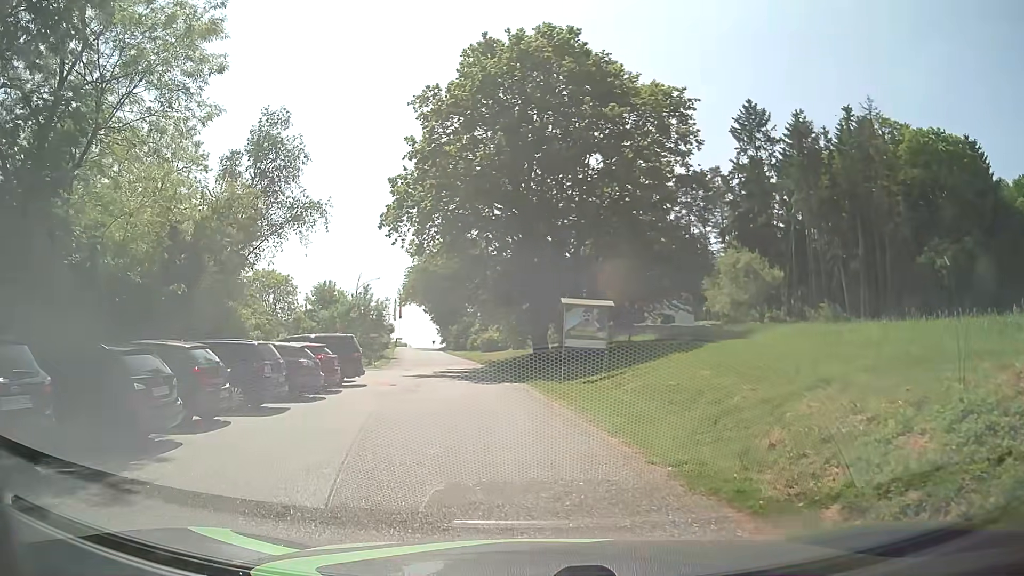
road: service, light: Day
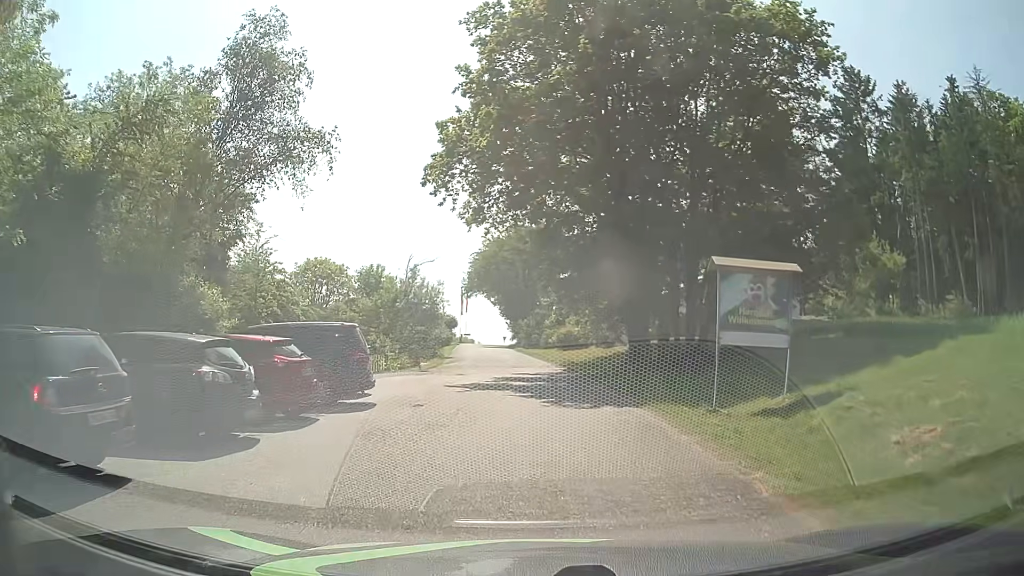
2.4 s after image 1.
(-0.5, +9.1) m; -5°
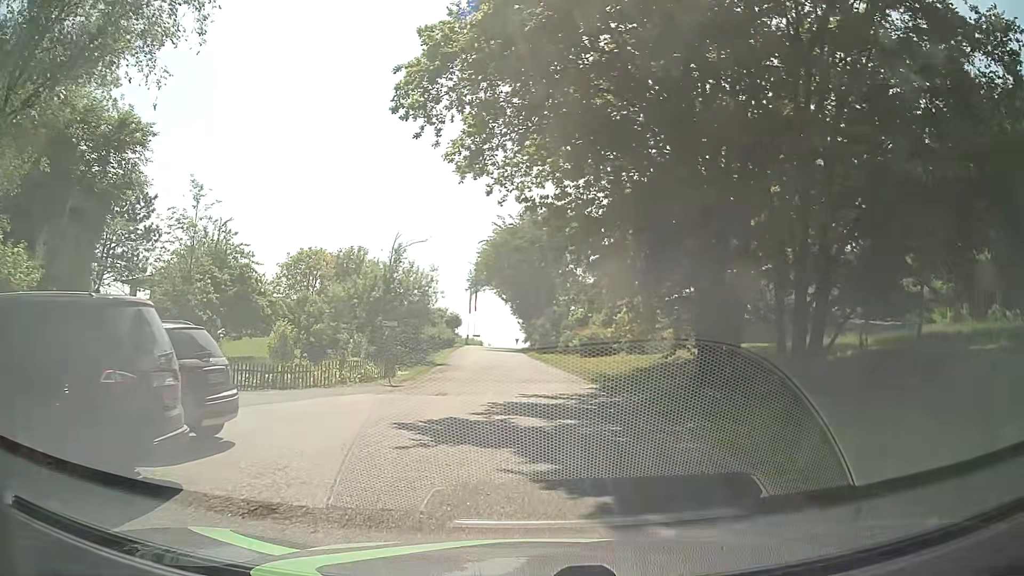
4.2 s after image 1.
(-0.1, +9.0) m; -2°
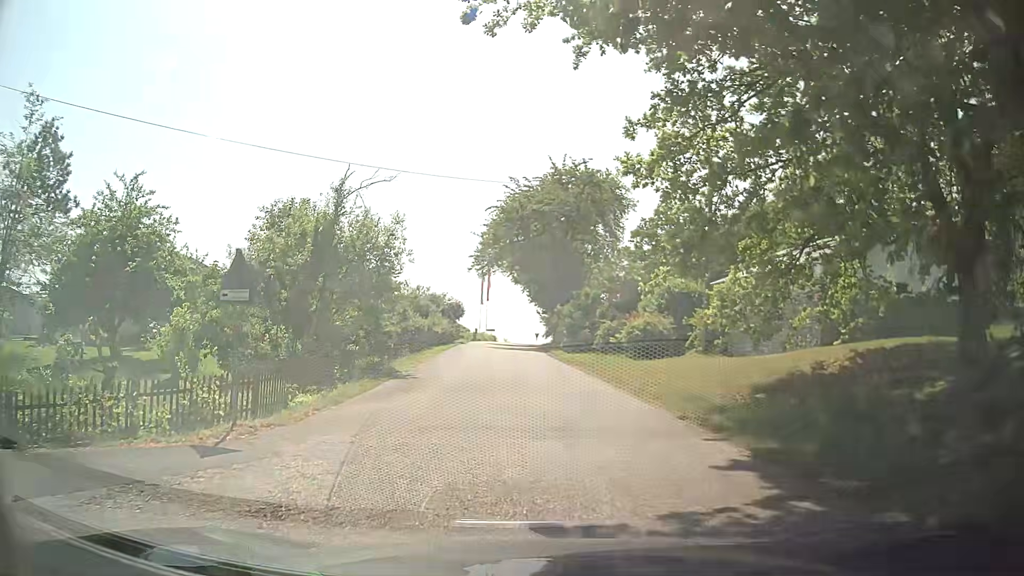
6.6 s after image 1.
(-0.1, +12.2) m; -1°
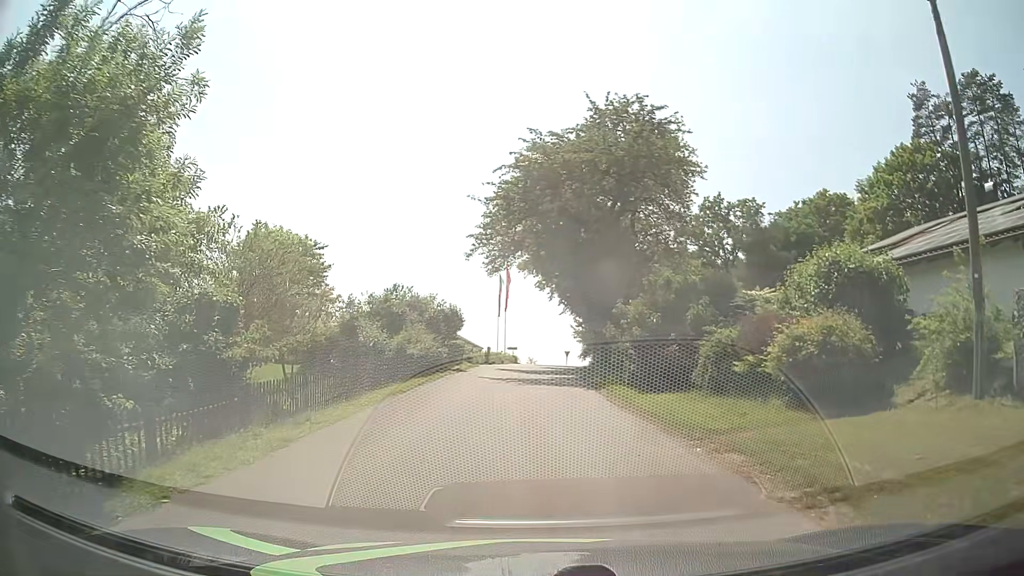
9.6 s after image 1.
(-0.4, +14.3) m; -1°
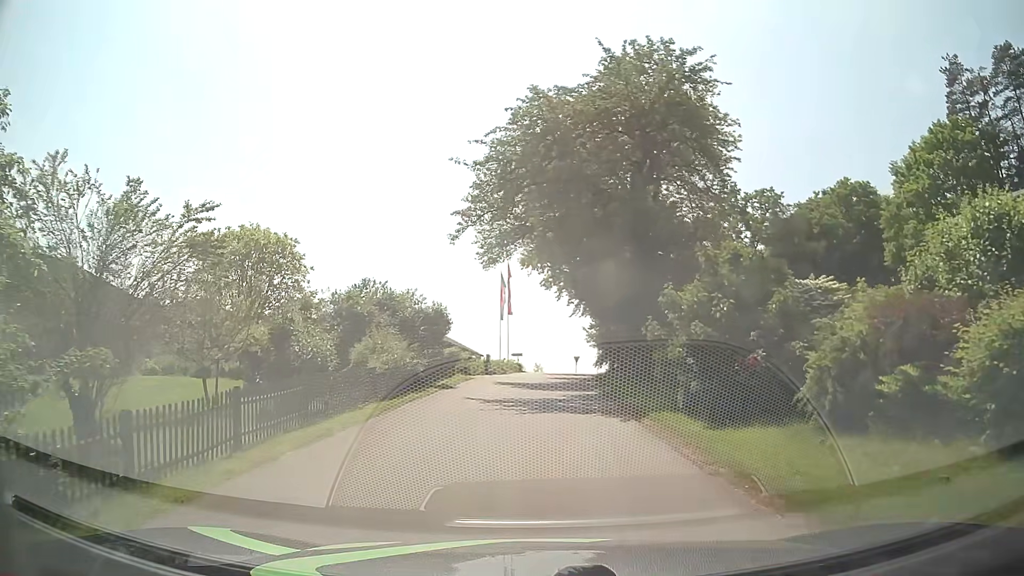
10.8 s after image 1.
(-0.1, +6.0) m; -2°
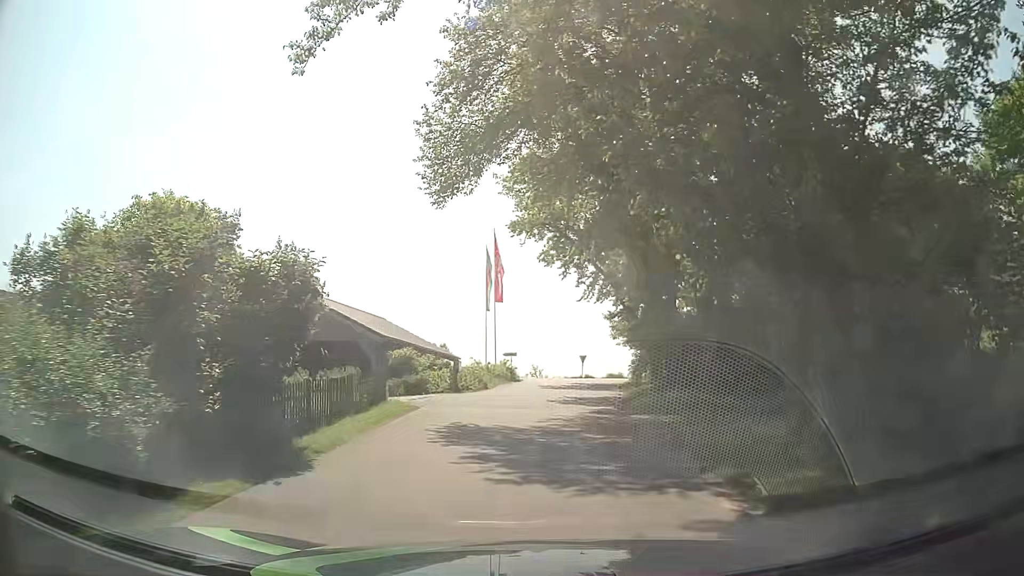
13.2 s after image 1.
(0.0, +13.4) m; 0°
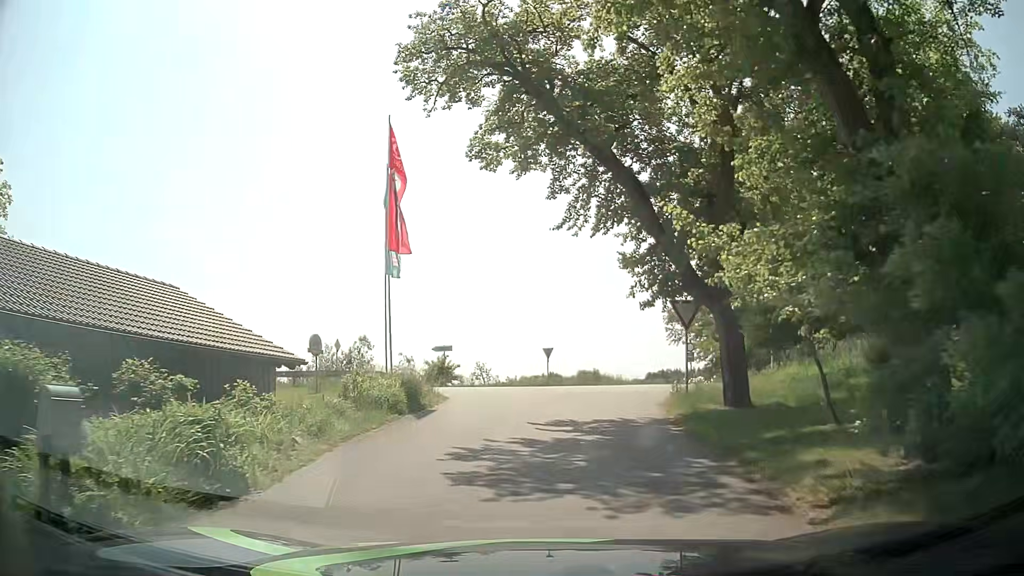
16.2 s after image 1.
(+0.4, +18.1) m; +4°
